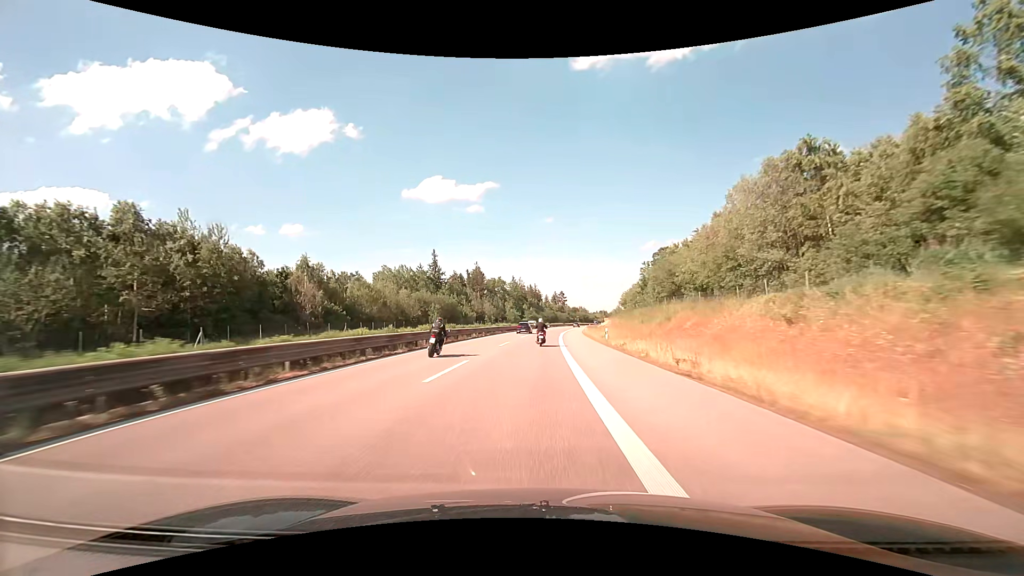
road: trunk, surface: asphalt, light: Day
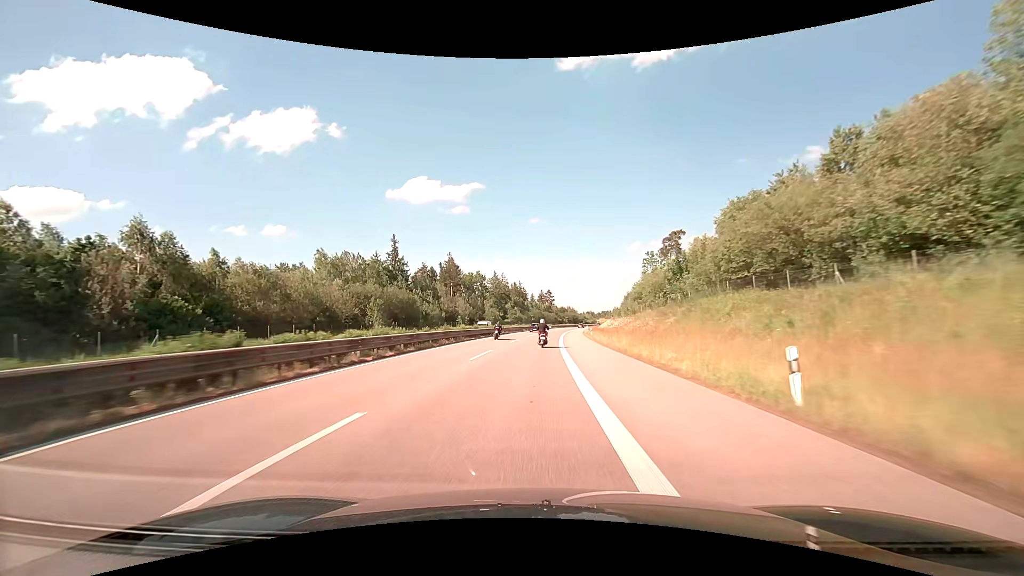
(+0.4, +28.2) m; +2°
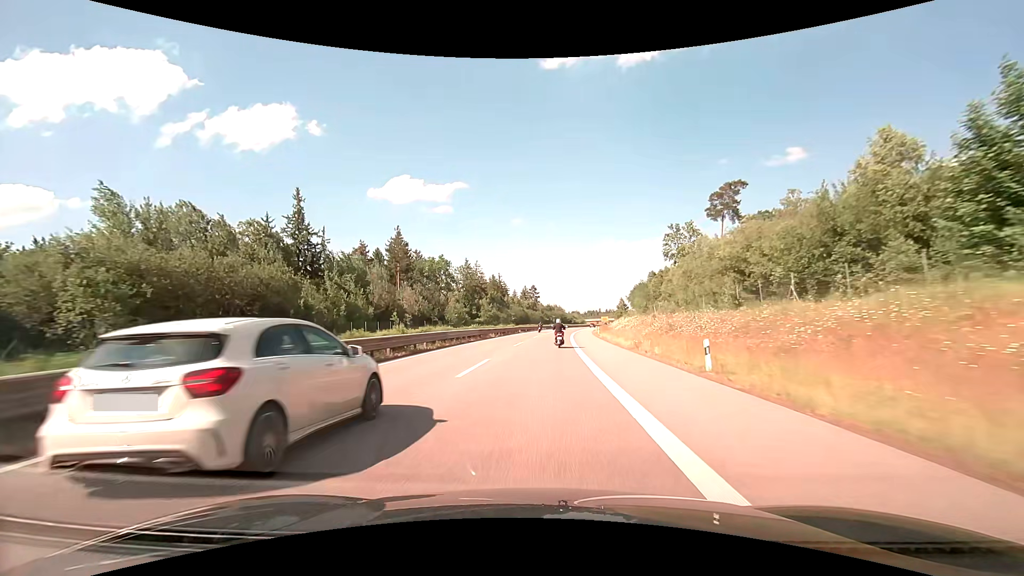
(+0.5, +42.1) m; +2°
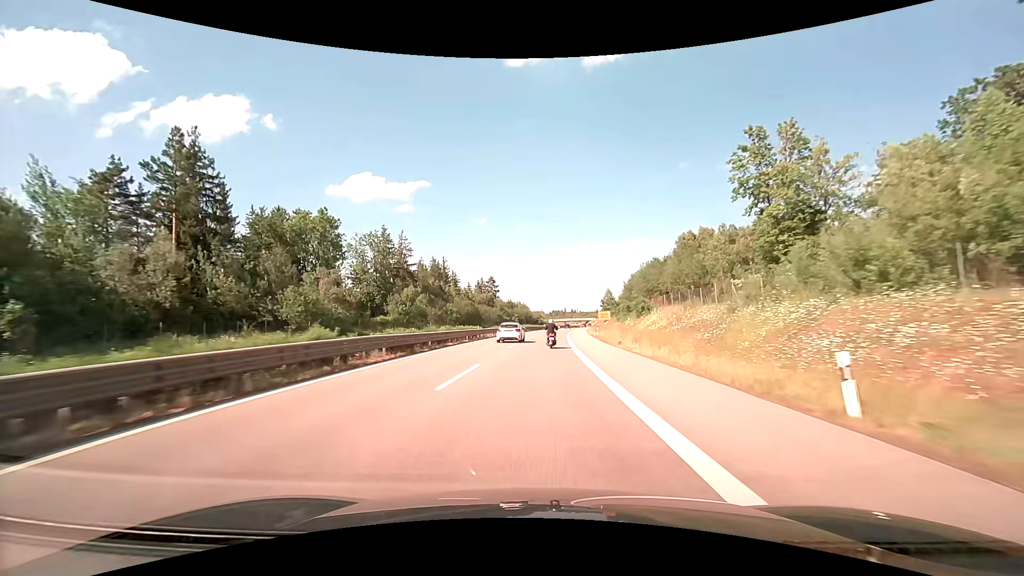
(+2.1, +56.1) m; +4°
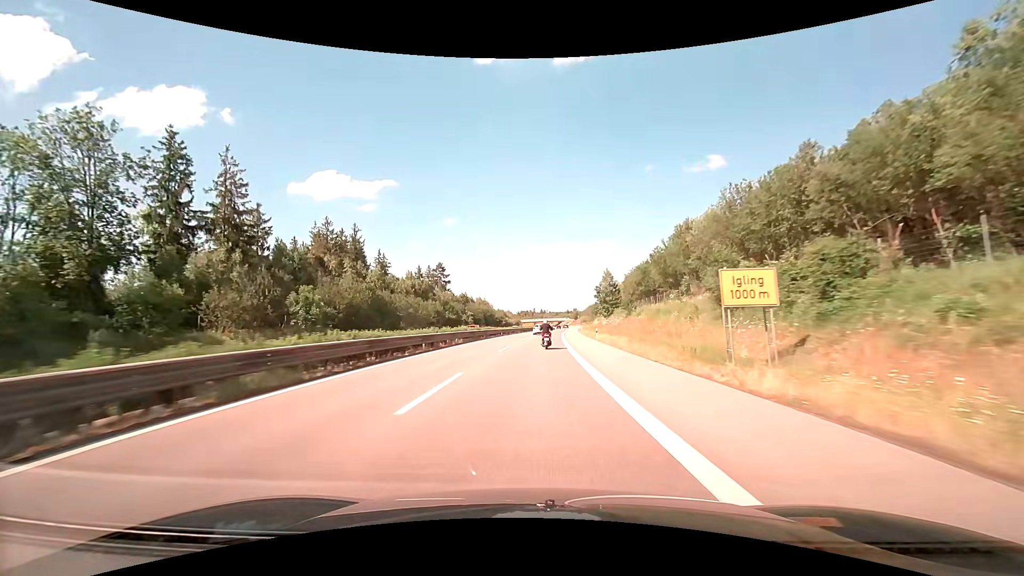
(+1.7, +56.1) m; +3°
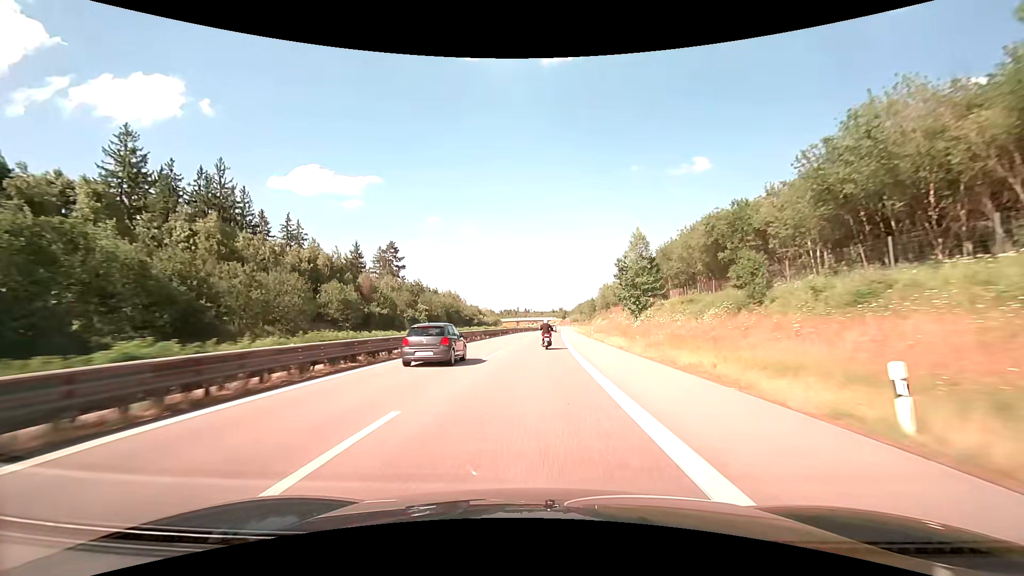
(+0.7, +42.1) m; +2°
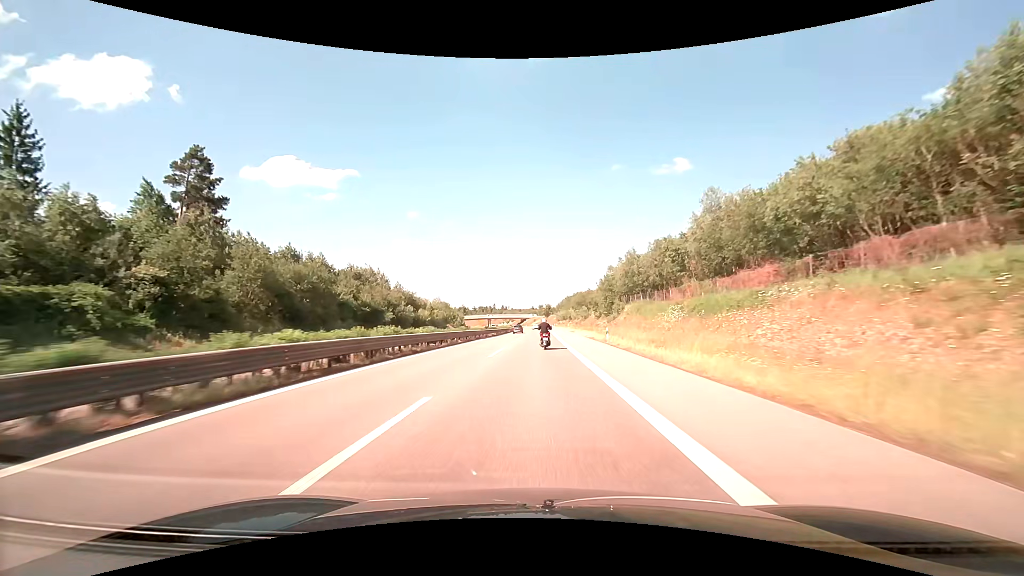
(+2.0, +70.0) m; +3°
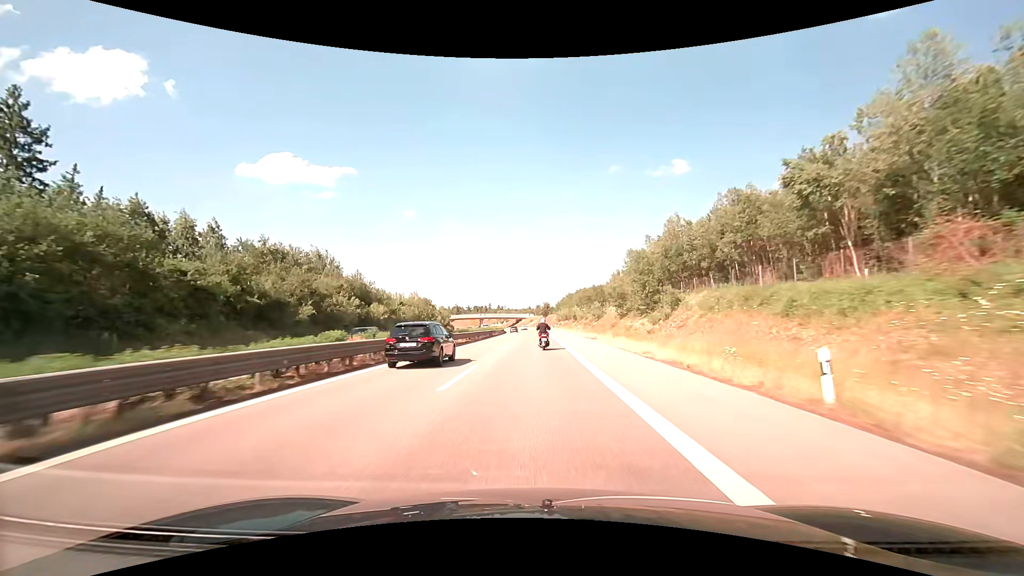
(+0.2, +27.9) m; 0°
(0, +10) (0, +20) (0, +30) (0, +40) (0, +50) (0, +60) (0, +70) (0, +80) (-1, +90) (-1, +100) m
